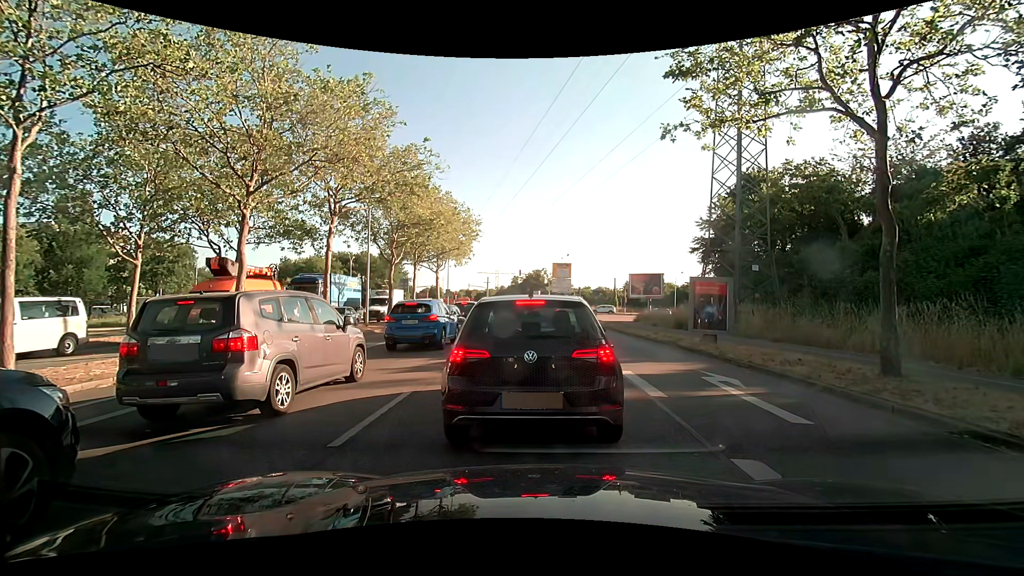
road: primary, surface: asphalt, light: Day
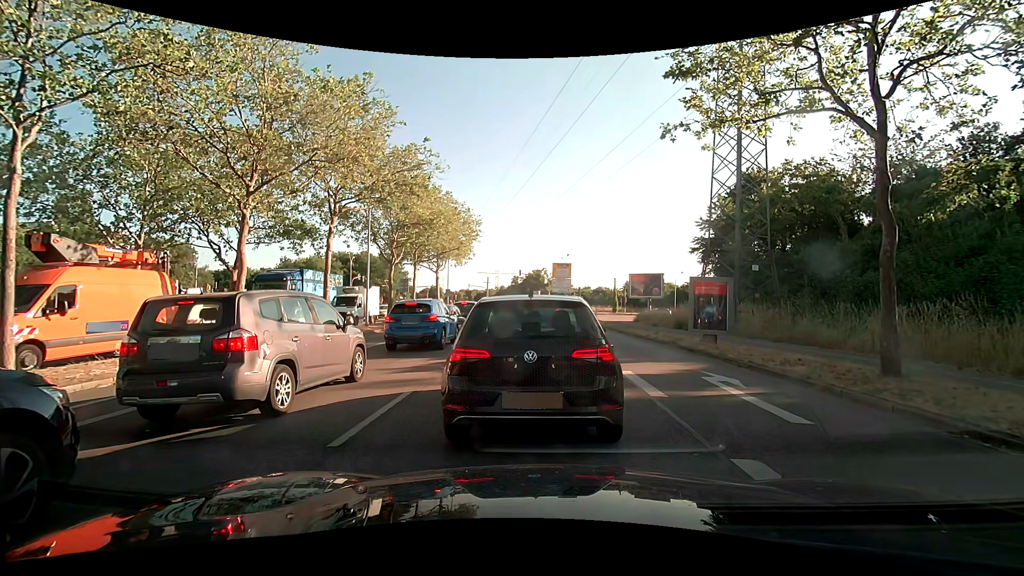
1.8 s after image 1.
(0.0, 0.0) m; 0°
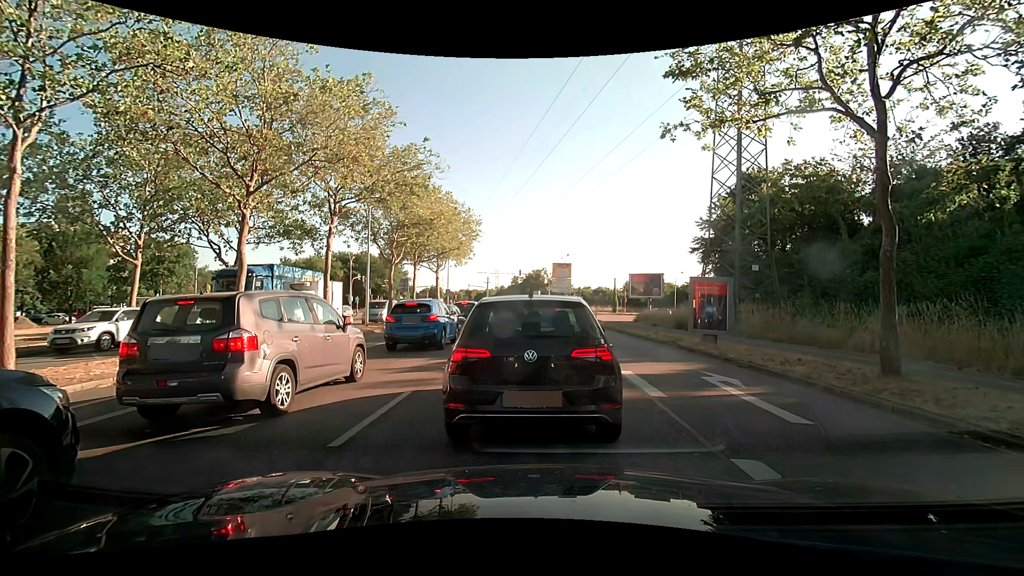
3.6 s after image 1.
(0.0, 0.0) m; 0°
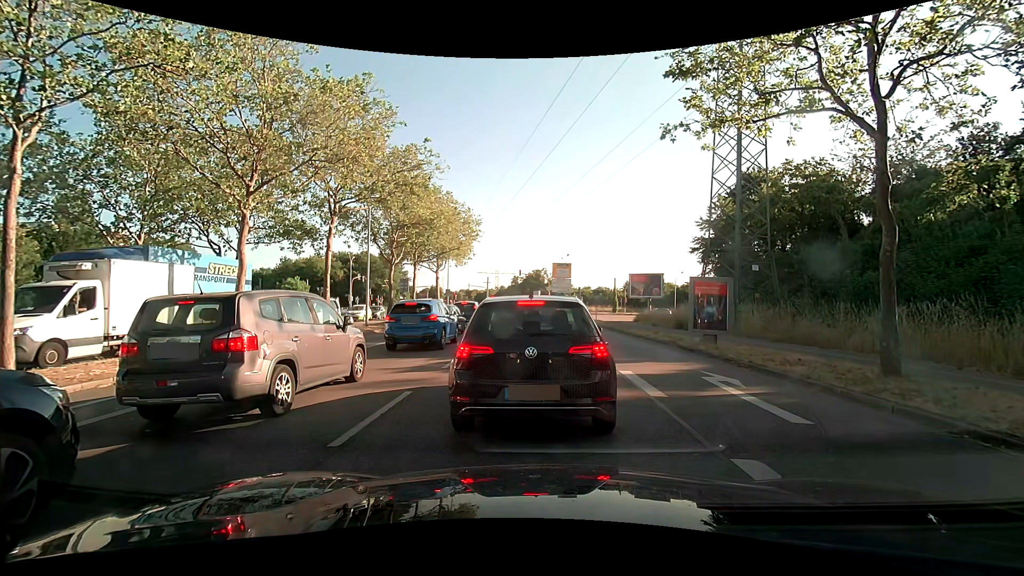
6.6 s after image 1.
(0.0, 0.0) m; 0°
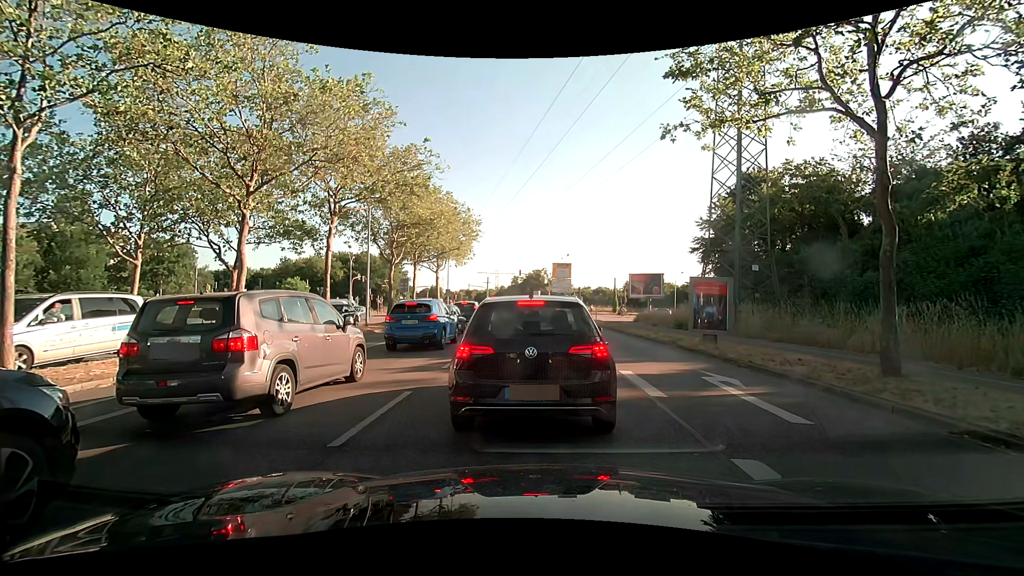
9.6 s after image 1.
(0.0, 0.0) m; 0°
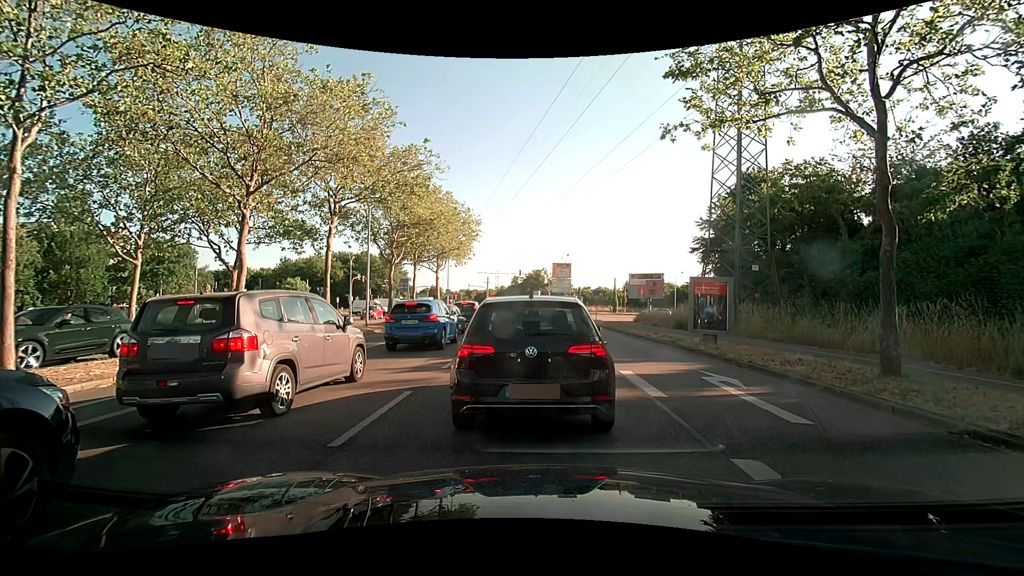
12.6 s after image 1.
(0.0, 0.0) m; 0°
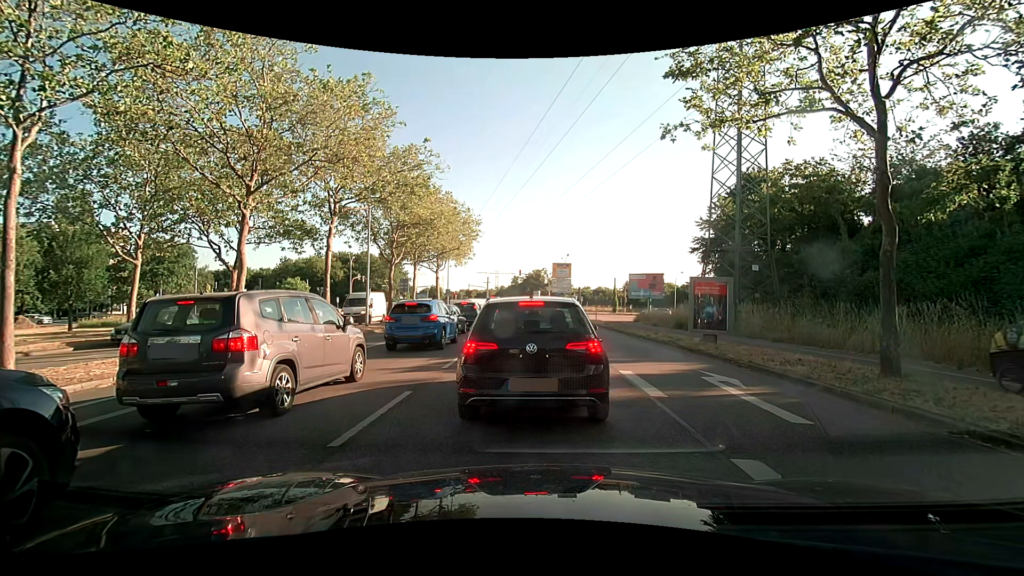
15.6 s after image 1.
(0.0, 0.0) m; 0°
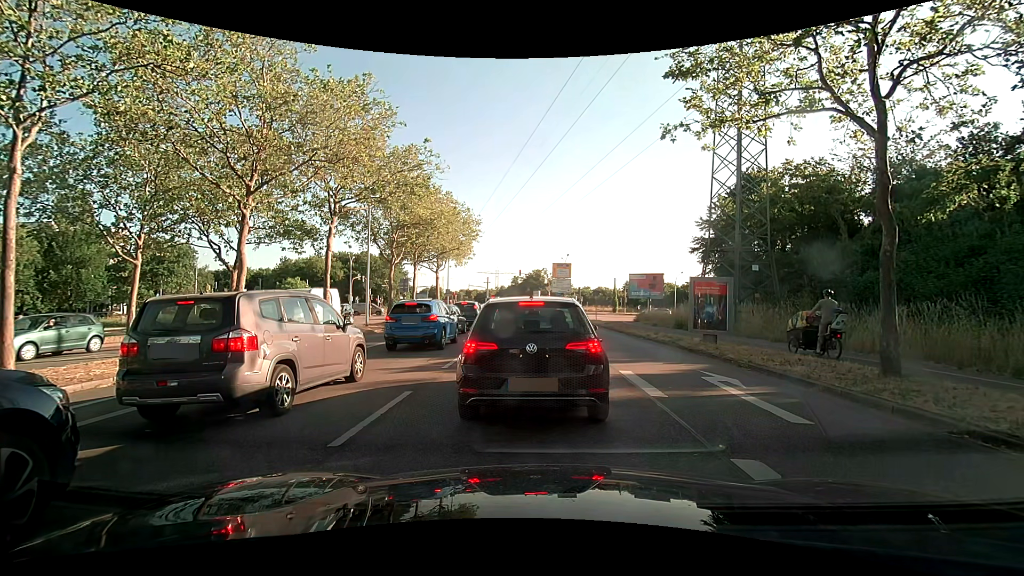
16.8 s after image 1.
(0.0, 0.0) m; 0°
